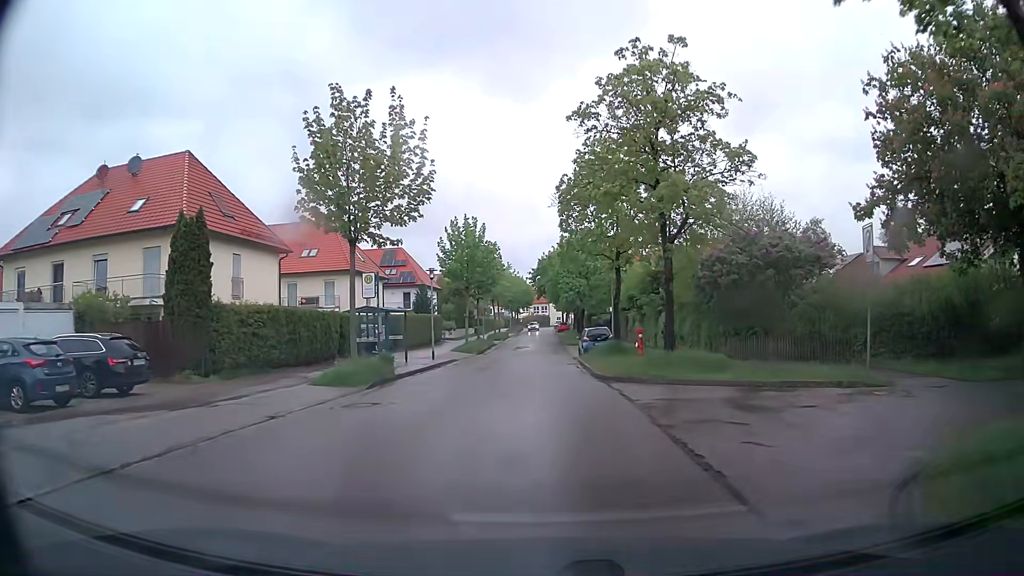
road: residential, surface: asphalt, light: Day
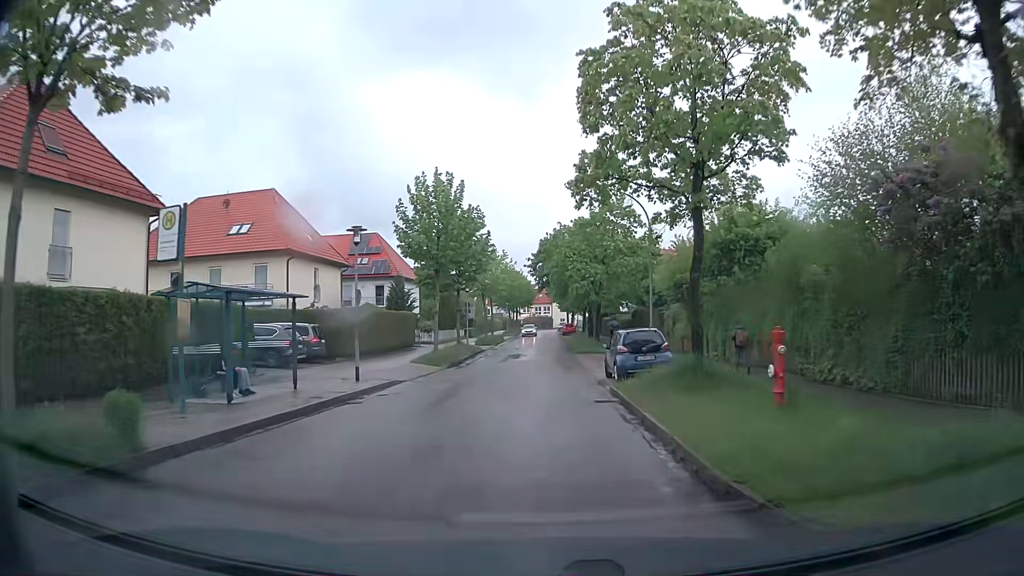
(+0.4, +14.2) m; +1°
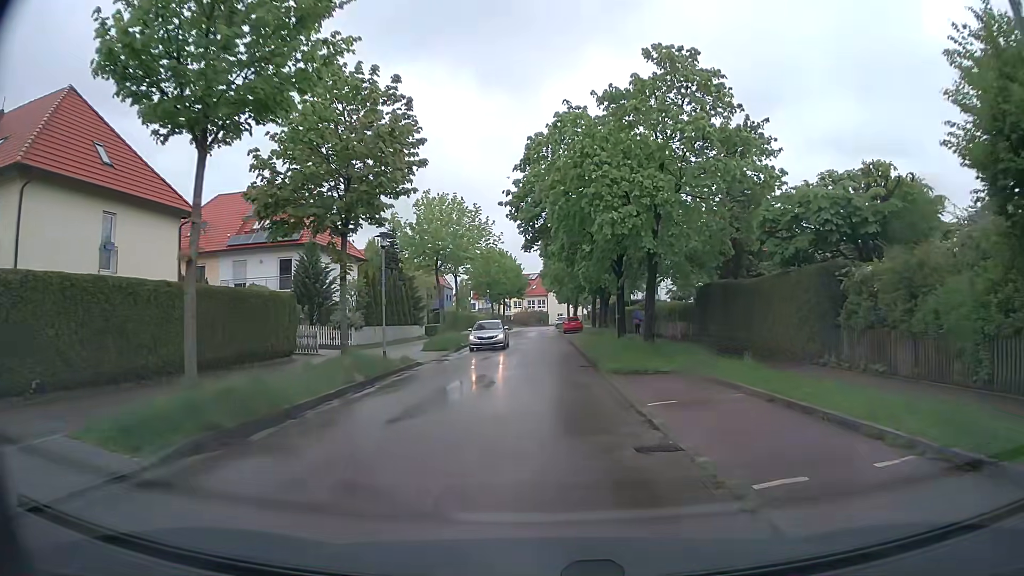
(+0.2, +23.2) m; +1°
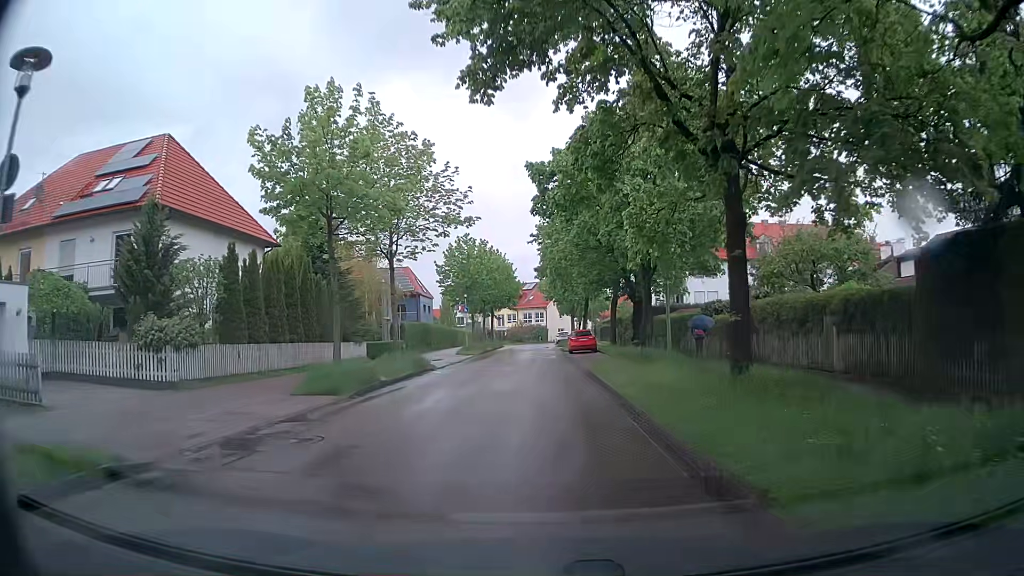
(+0.1, +18.0) m; -1°
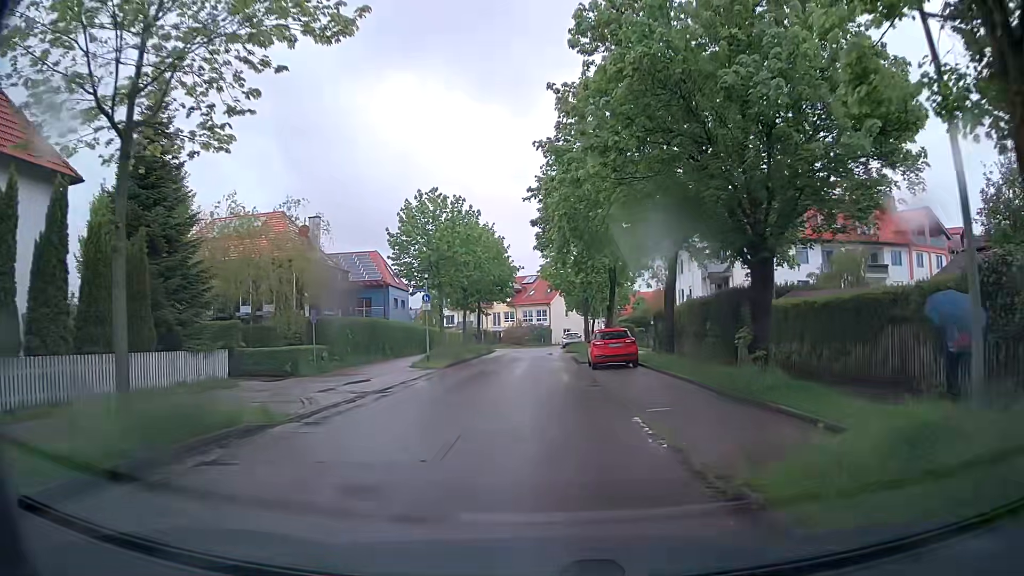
(+0.2, +17.7) m; +1°
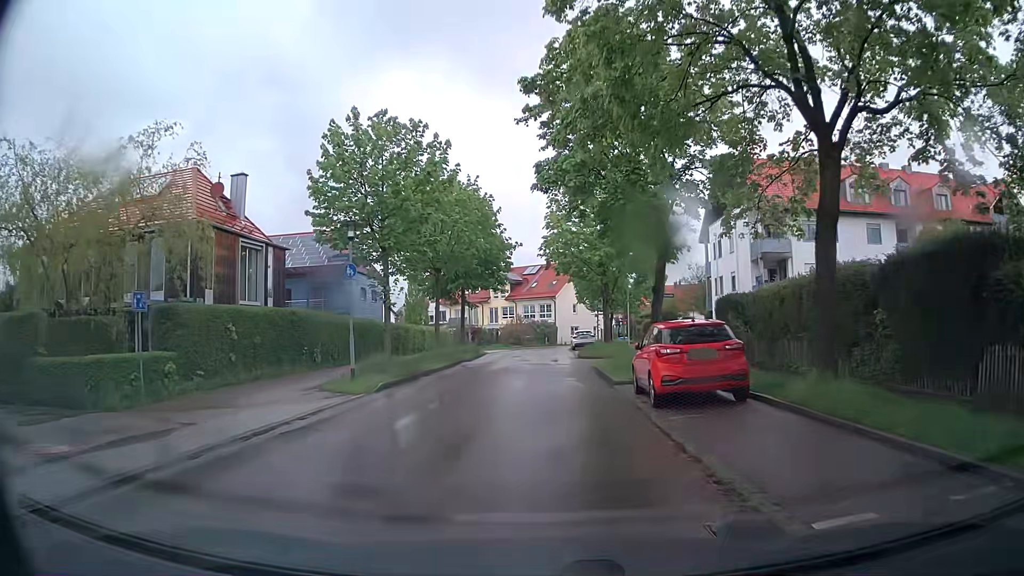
(-0.1, +13.3) m; -1°
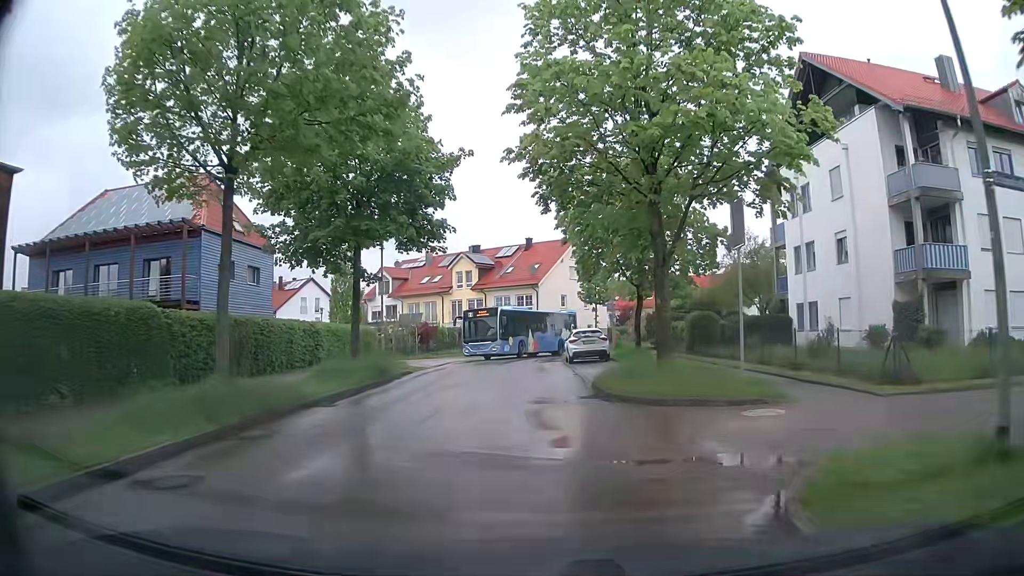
(+0.4, +21.2) m; +3°
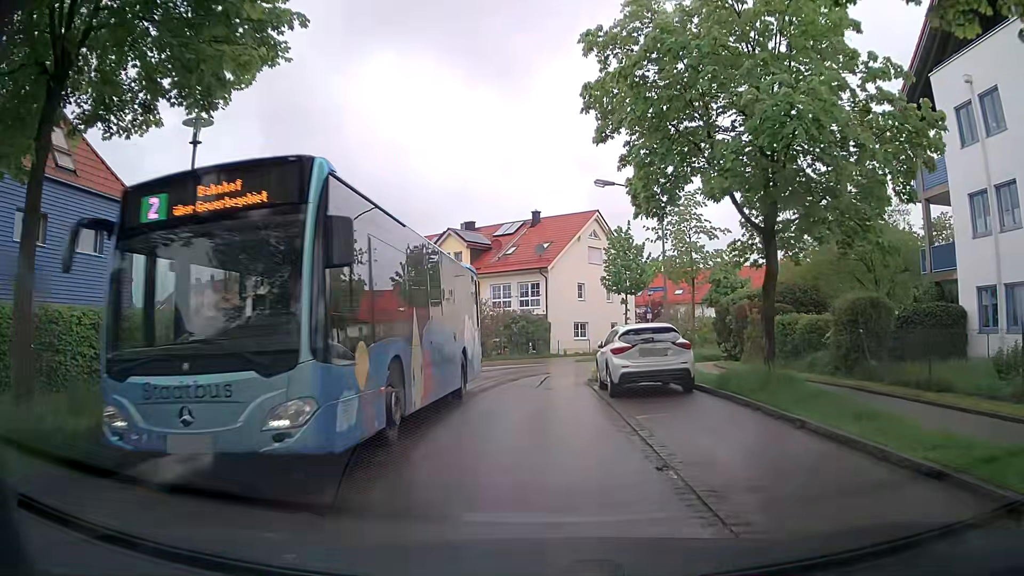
(-0.3, +15.1) m; -1°
(0, +10) (-1, +20) (+1, +30) (+7, +38) (+14, +45) (+21, +52) (+29, +58) (+37, +64) (+45, +71) (+52, +77) m
